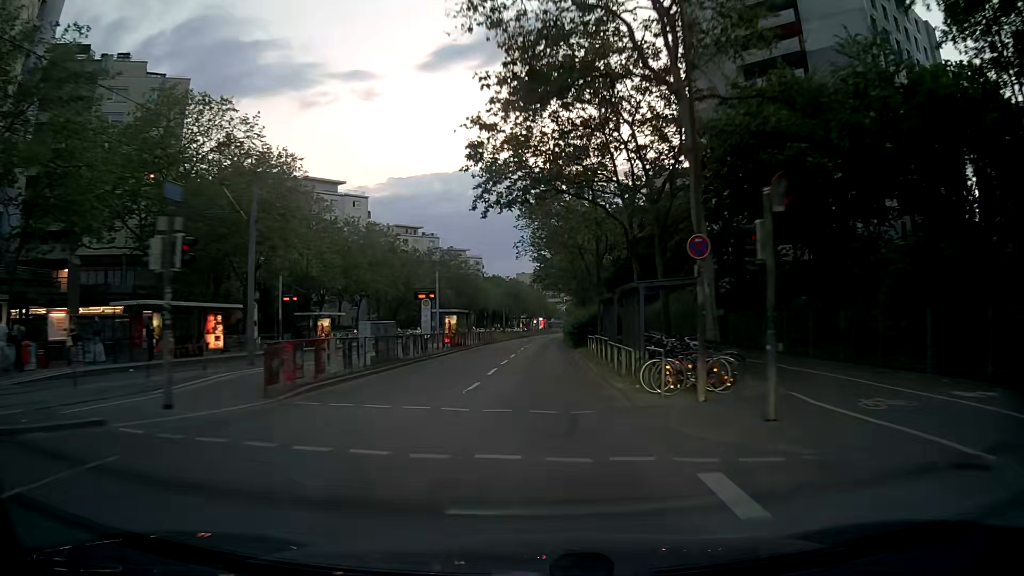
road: tertiary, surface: asphalt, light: Dusk
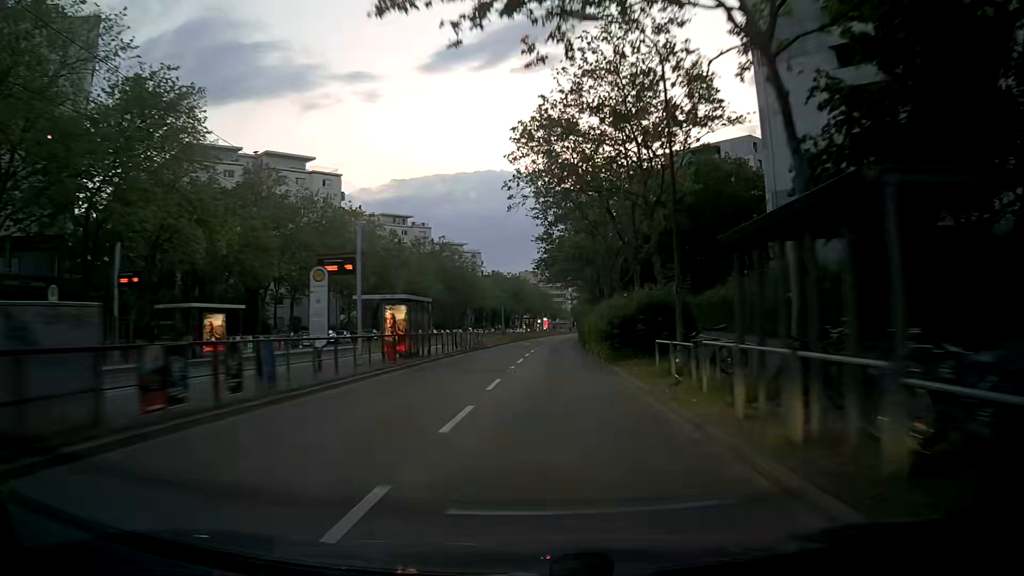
(-0.1, +18.3) m; -1°
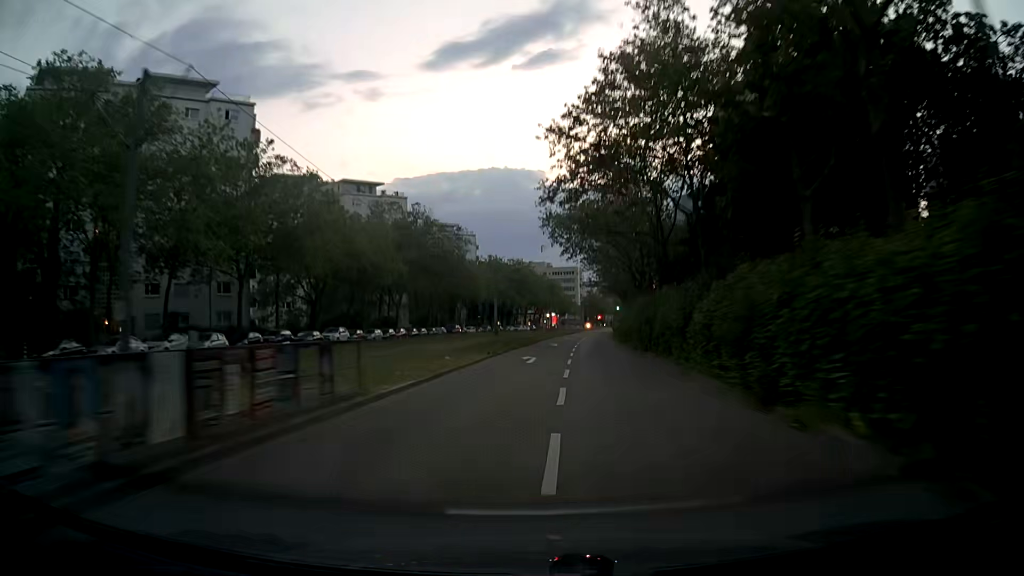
(+0.1, +33.8) m; 0°
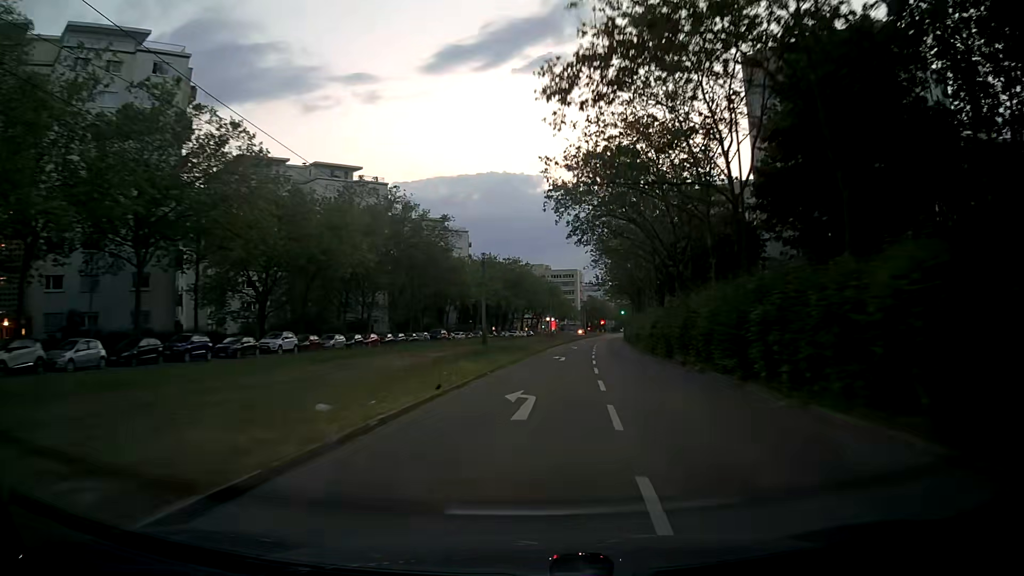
(+0.1, +14.4) m; 0°
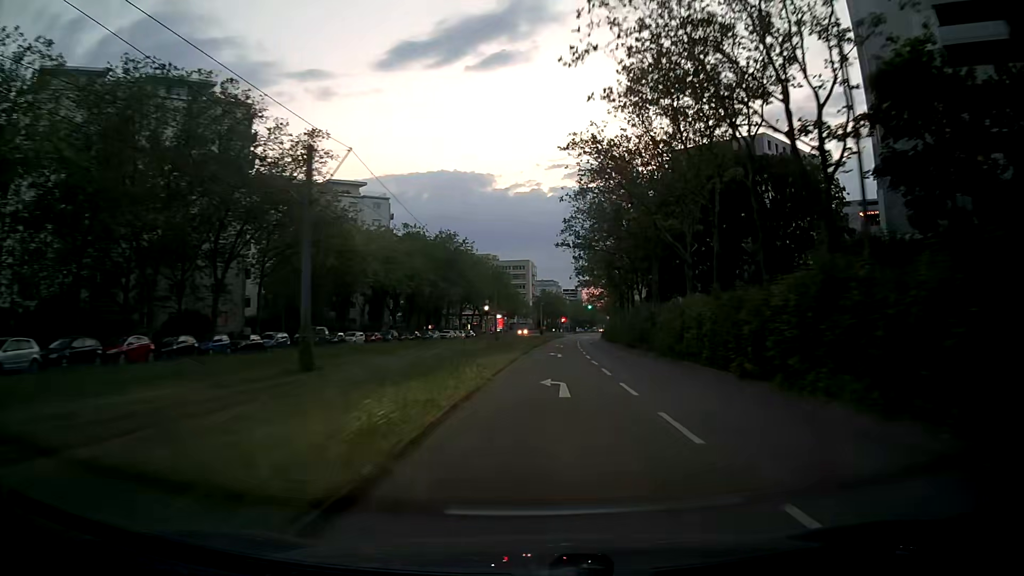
(+1.4, +37.0) m; +4°
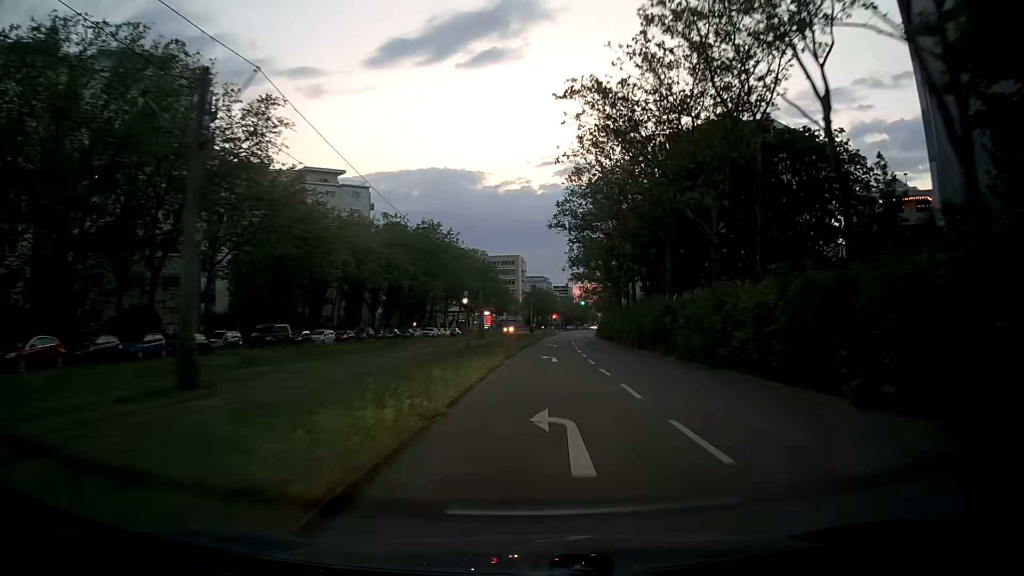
(0.0, +7.4) m; +1°
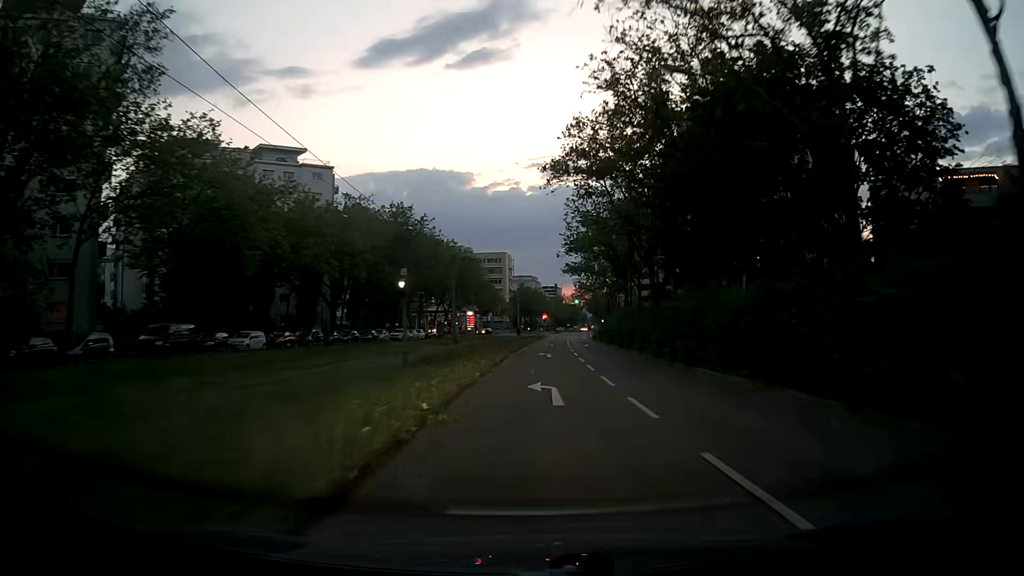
(0.0, +14.3) m; +1°
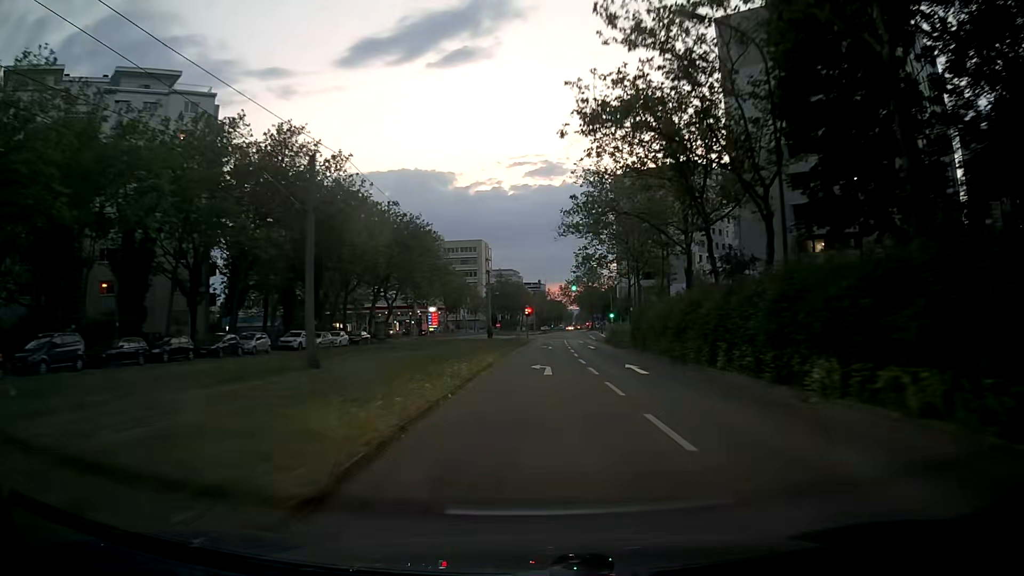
(+0.2, +32.8) m; 0°
(0, +10) (0, +20) (+1, +30) (+1, +40) (+2, +50) (+2, +60) (+2, +70) (+2, +80) (-2, +89) (-9, +96) m
